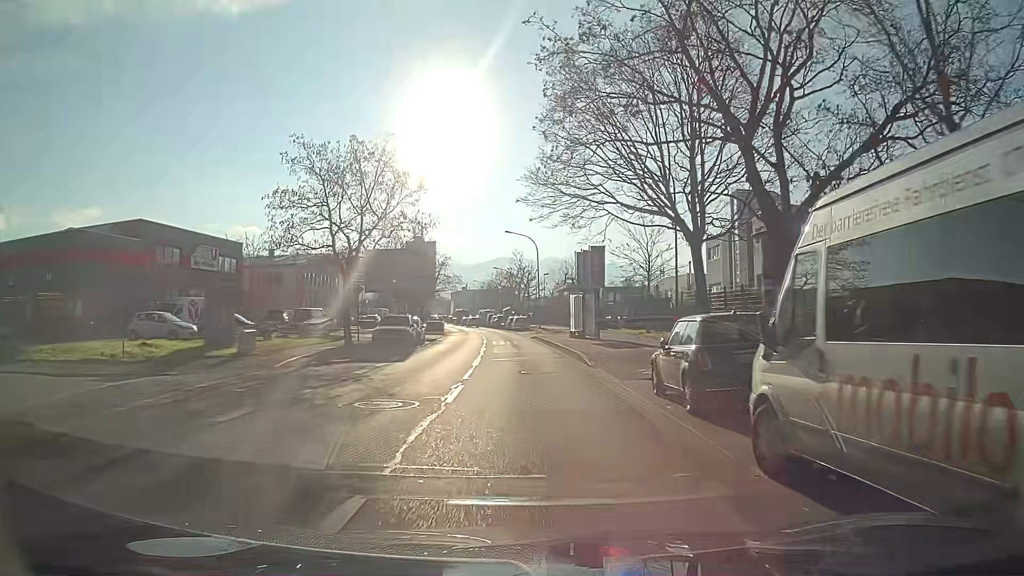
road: secondary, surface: asphalt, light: Day
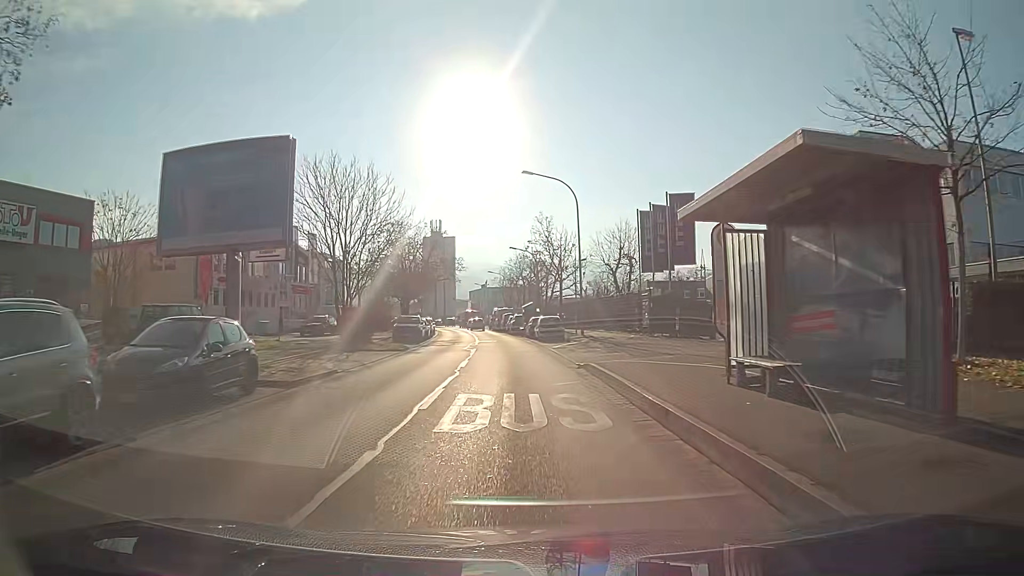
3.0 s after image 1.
(-0.5, +28.2) m; -2°
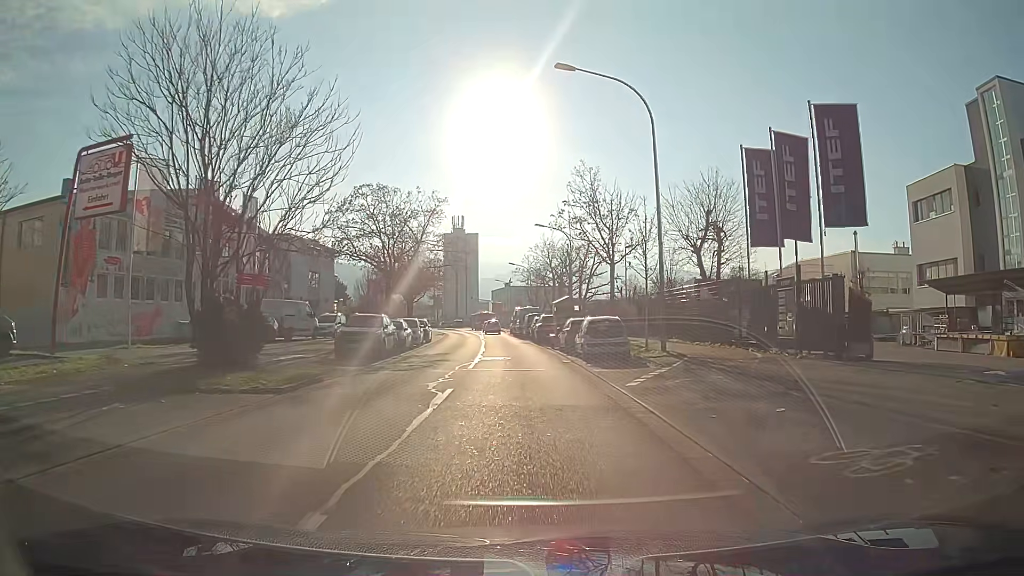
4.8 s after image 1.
(-0.4, +17.6) m; -2°
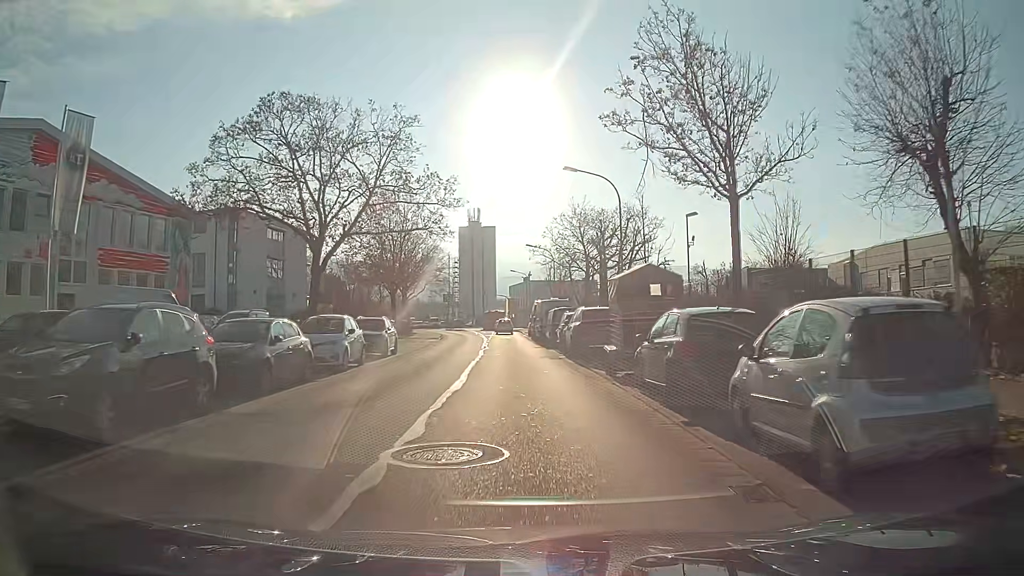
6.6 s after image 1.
(-0.3, +18.2) m; -2°
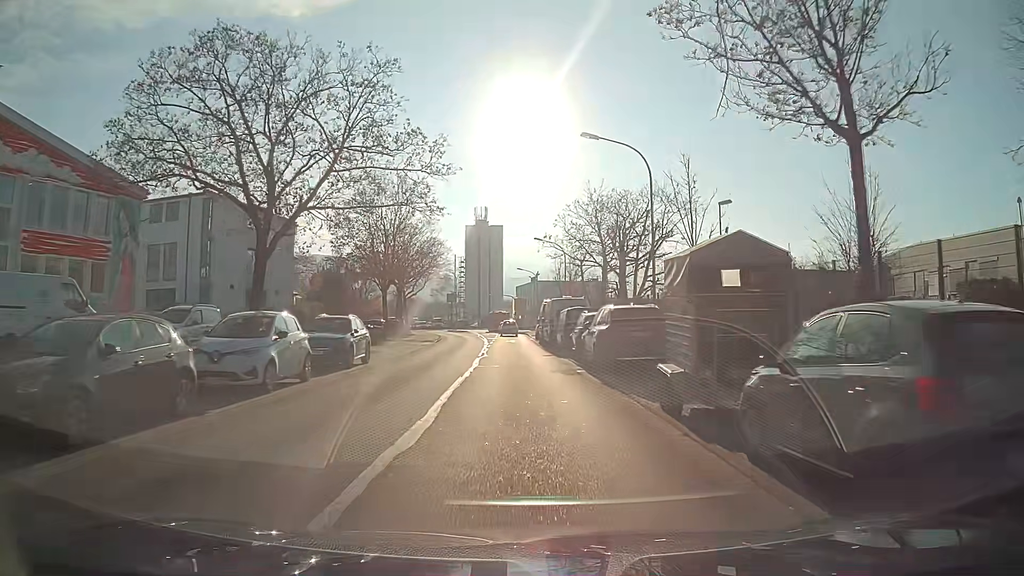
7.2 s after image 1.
(0.0, +6.2) m; 0°
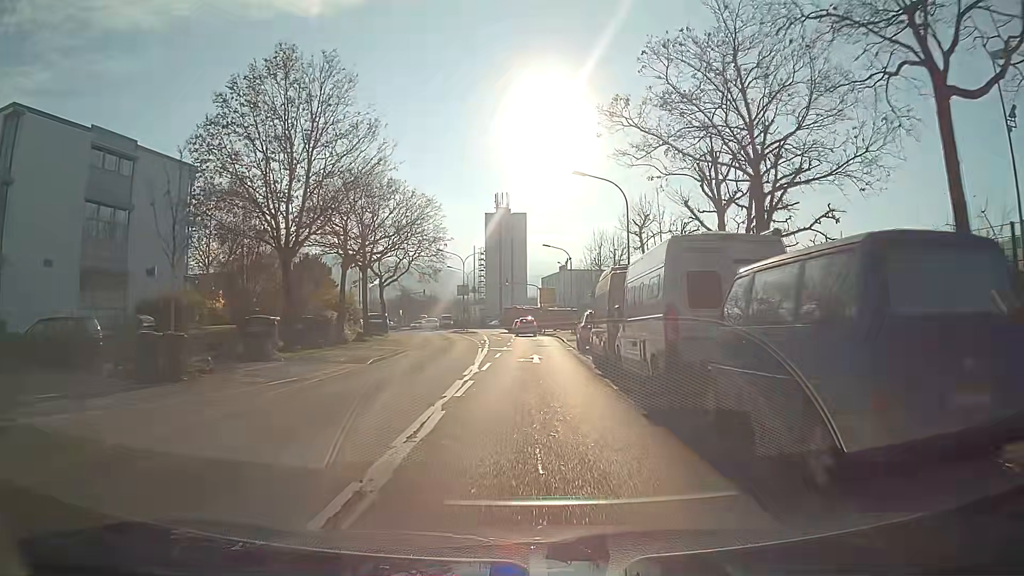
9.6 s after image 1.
(-0.4, +24.7) m; -2°
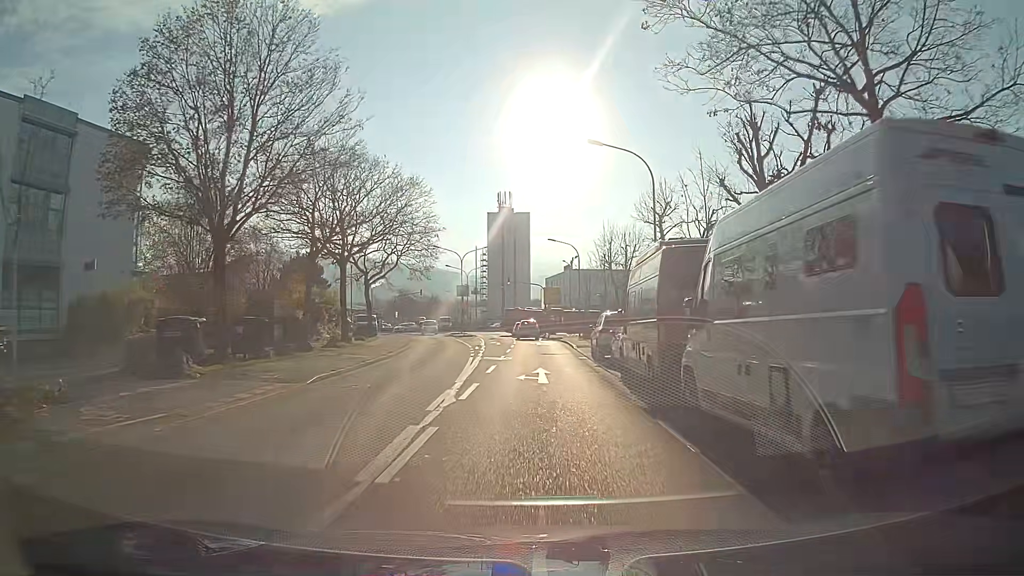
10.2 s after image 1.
(0.0, +6.2) m; 0°
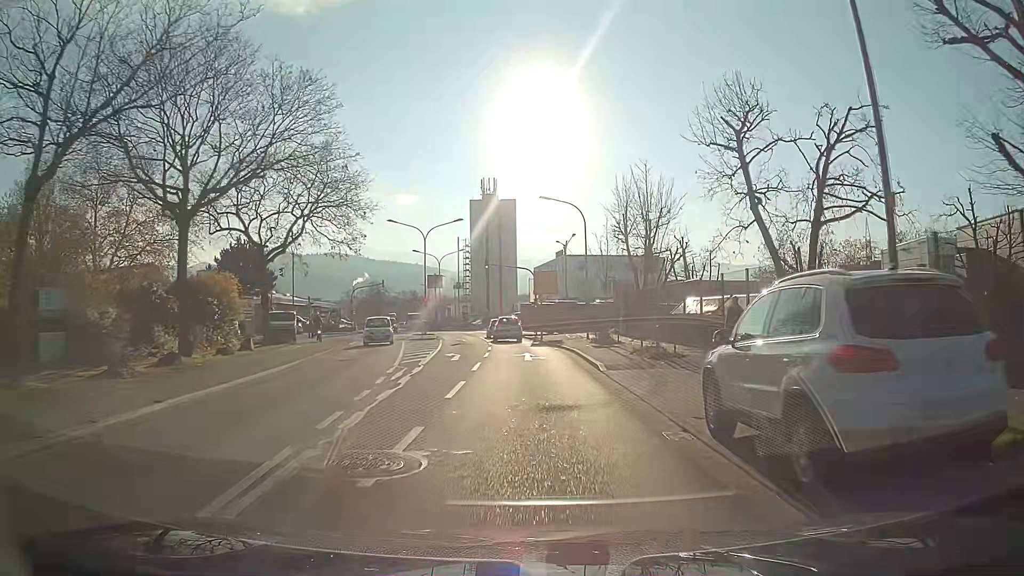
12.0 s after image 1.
(+0.2, +18.2) m; +1°
(0, +10) (0, +20) (0, +30) (-1, +40) (-2, +50) (-4, +60) (-6, +70) (-8, +79) (-11, +89) (-13, +99) m
